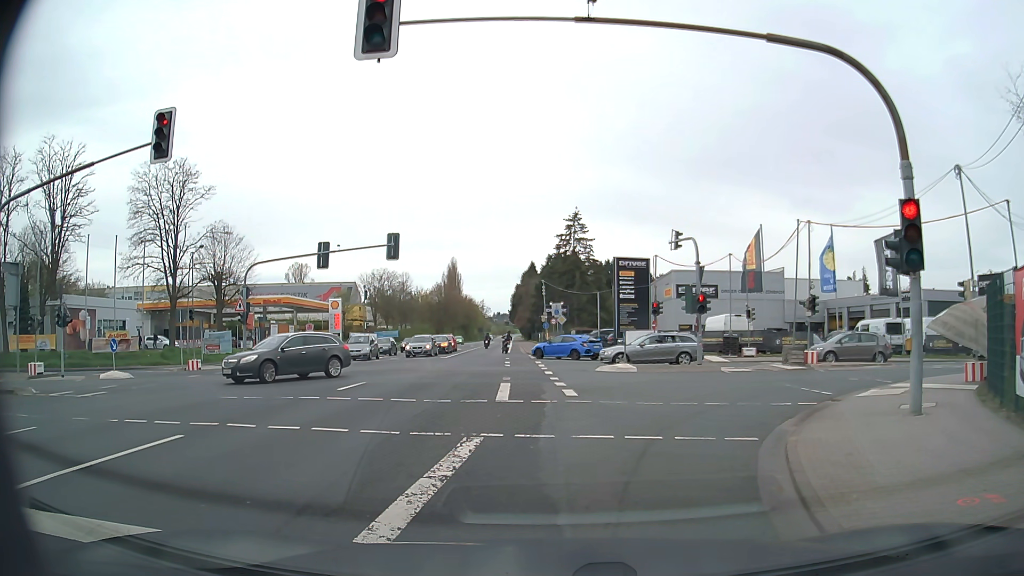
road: secondary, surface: asphalt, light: Day
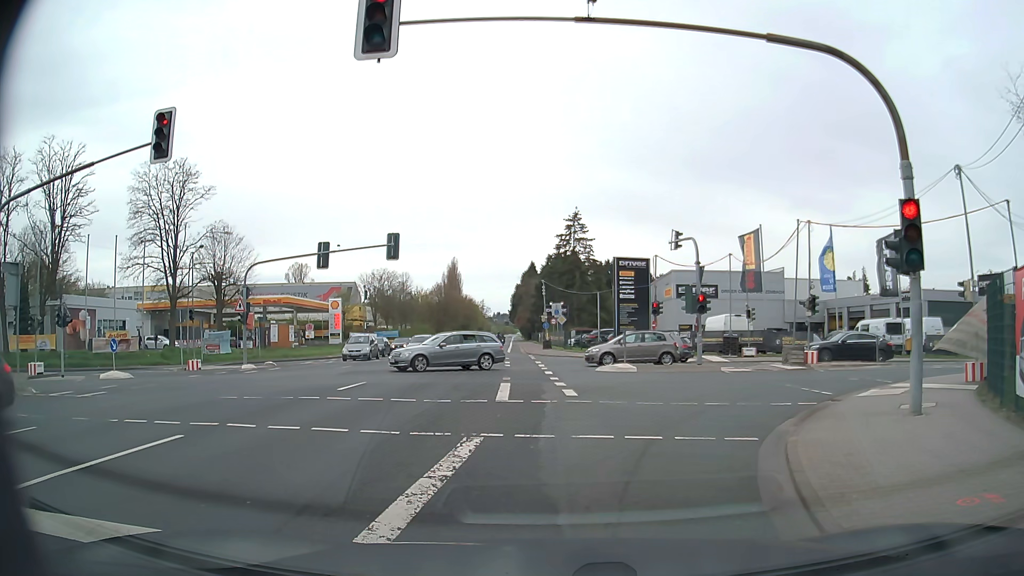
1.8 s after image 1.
(0.0, 0.0) m; 0°
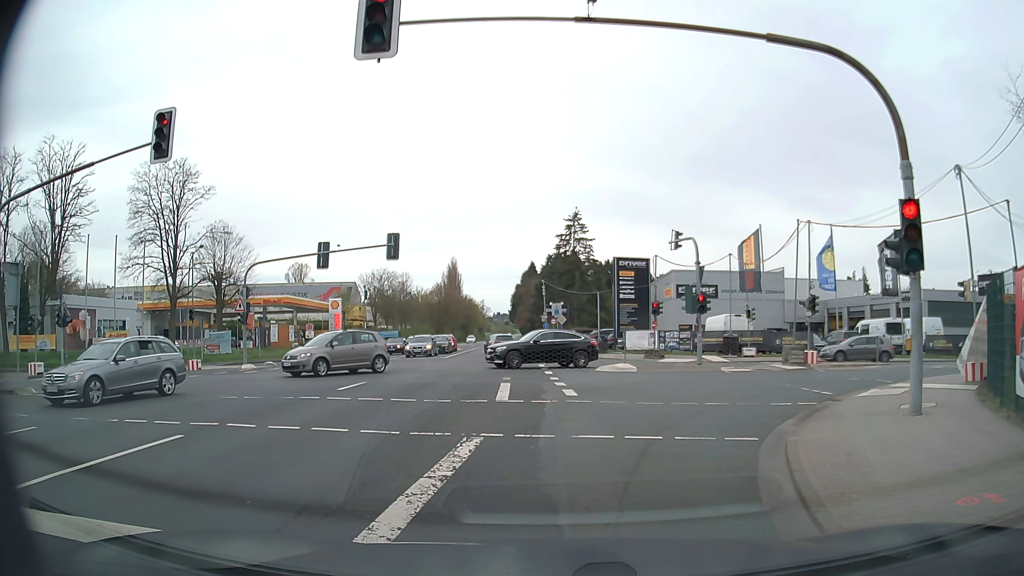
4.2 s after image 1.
(0.0, 0.0) m; 0°
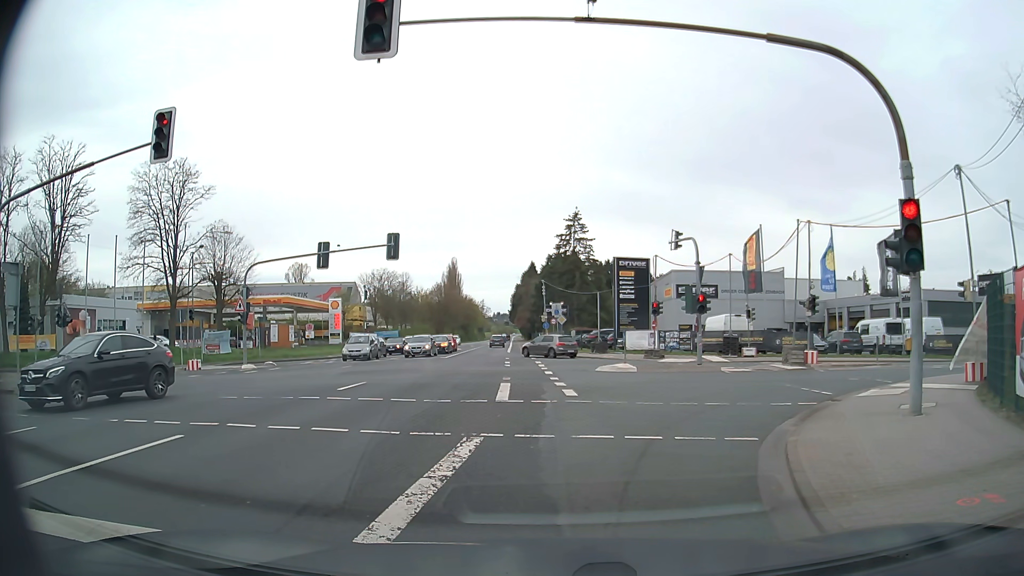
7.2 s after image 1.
(0.0, 0.0) m; 0°
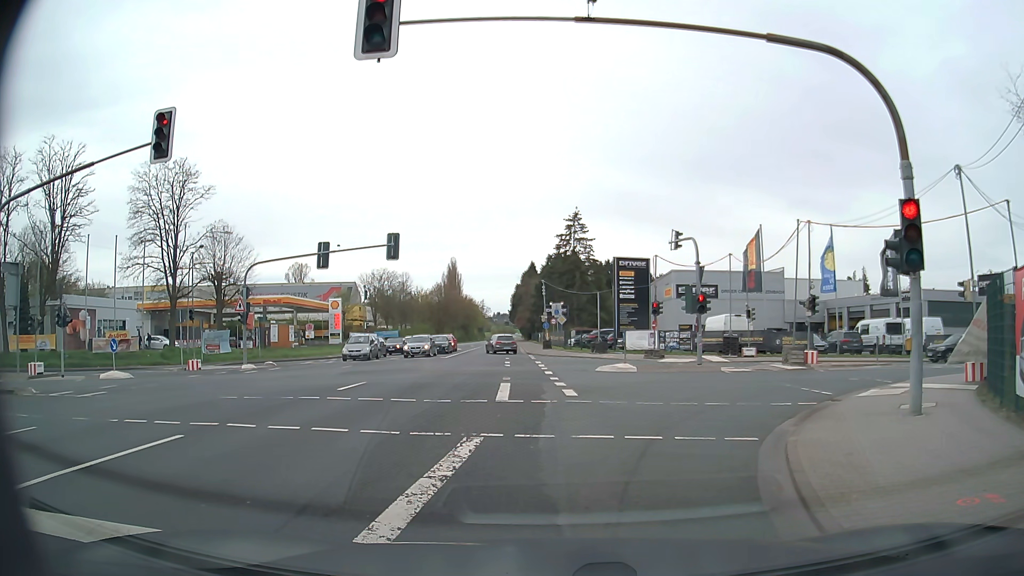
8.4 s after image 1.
(0.0, 0.0) m; 0°
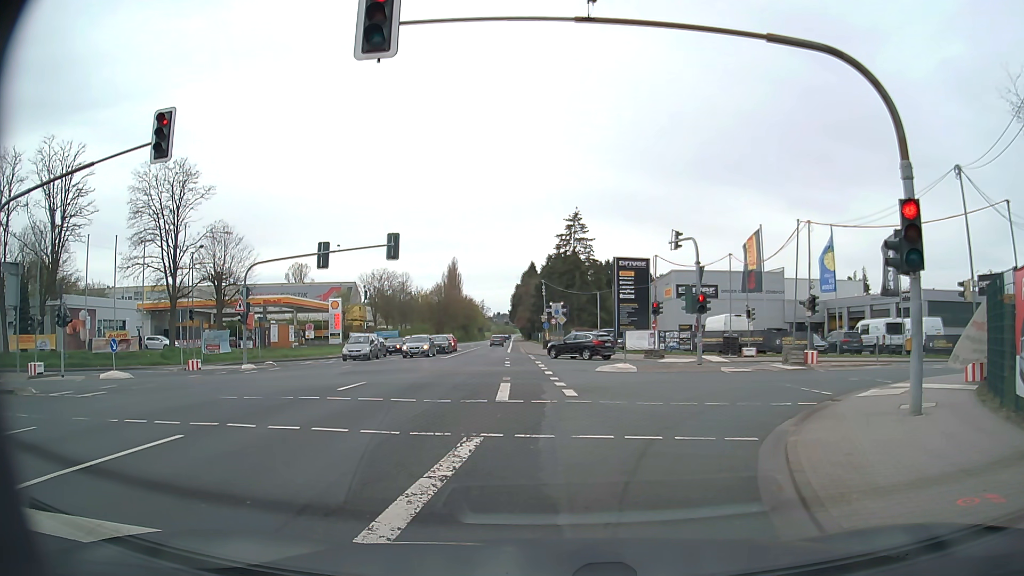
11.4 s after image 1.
(0.0, 0.0) m; 0°
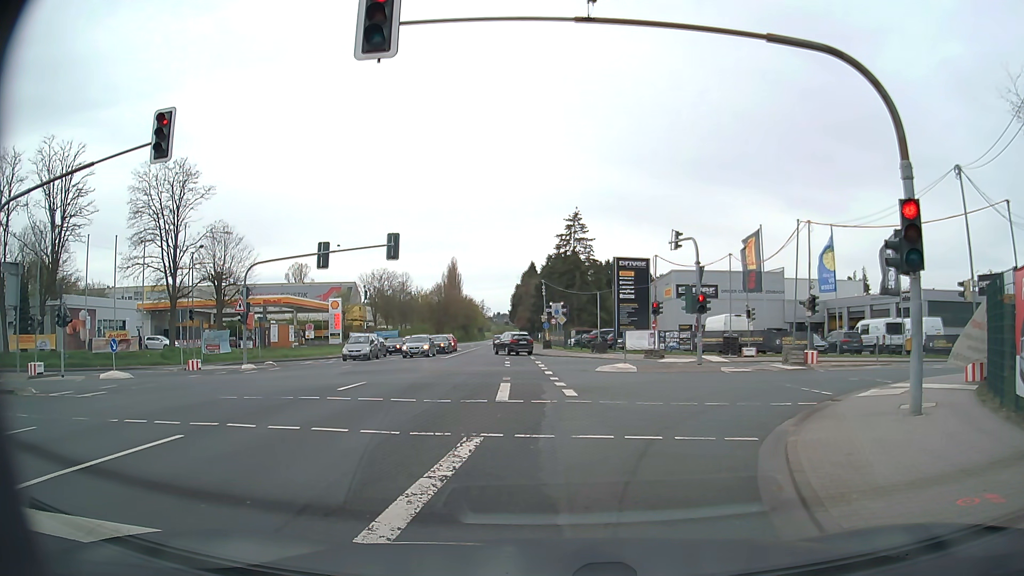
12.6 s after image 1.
(0.0, 0.0) m; 0°
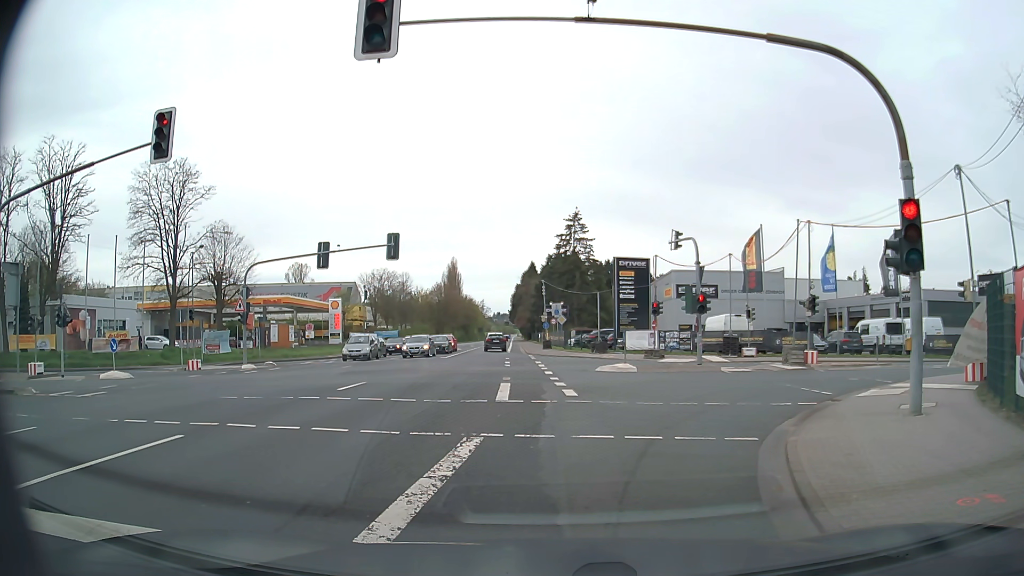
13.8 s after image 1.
(0.0, 0.0) m; 0°
(+1, +10) (+5, +19) (+13, +25) (+22, +28) (+32, +29) (+42, +29) (+52, +29) (+62, +30) (+72, +30) (+82, +30) m
